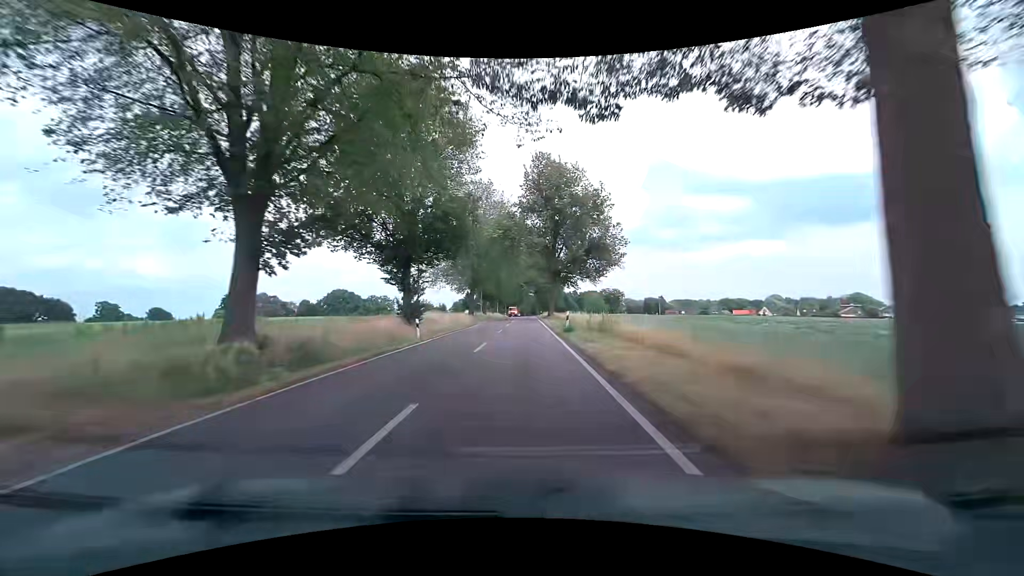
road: tertiary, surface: asphalt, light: Day
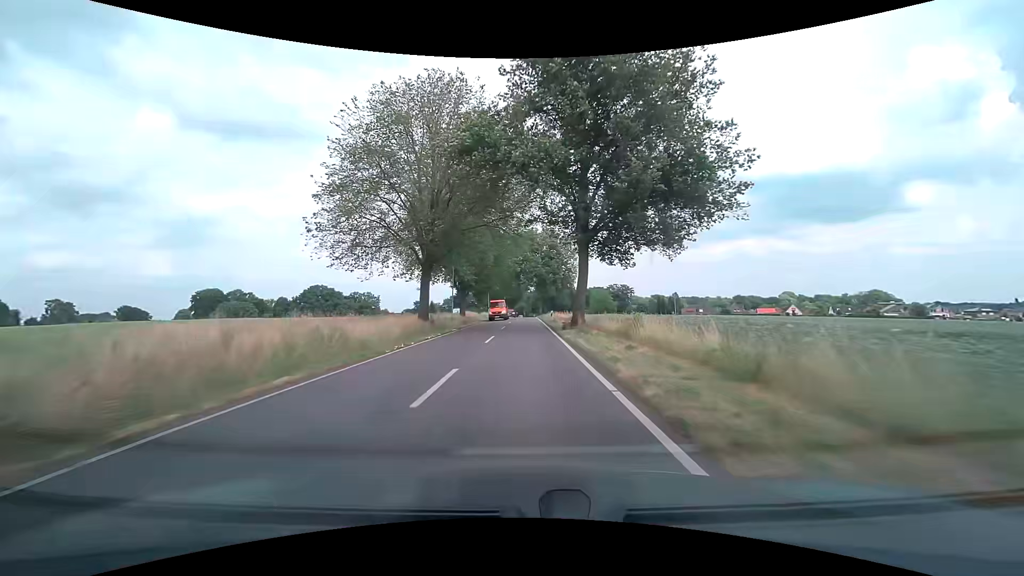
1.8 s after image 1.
(+0.1, +32.3) m; 0°
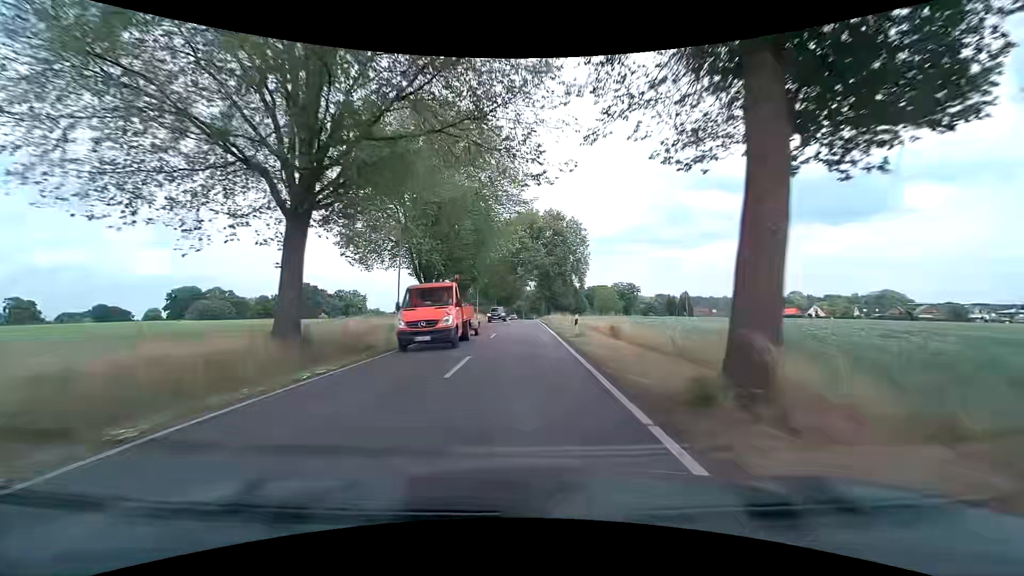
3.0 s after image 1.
(+0.1, +21.6) m; 0°
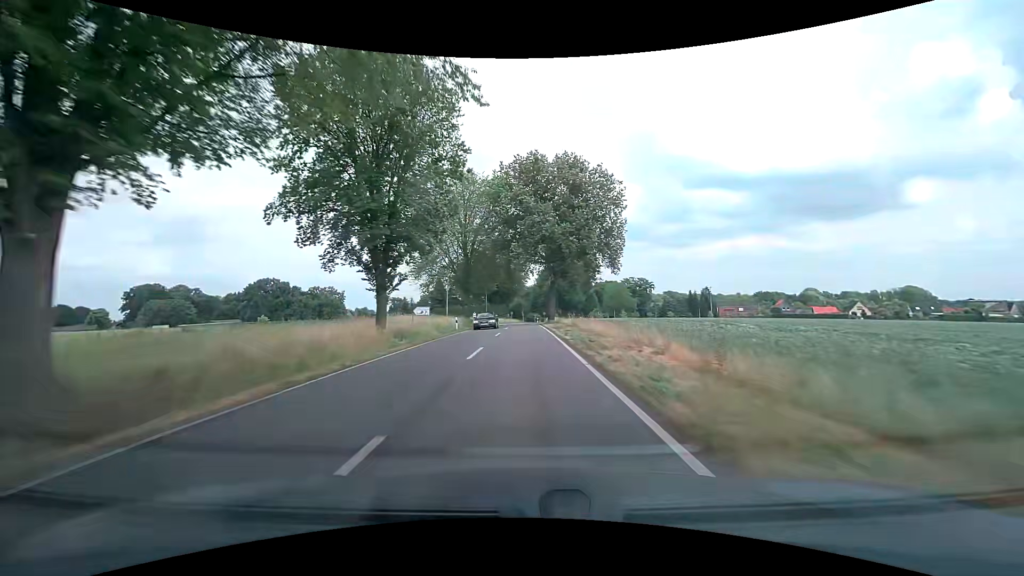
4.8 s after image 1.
(0.0, +32.4) m; 0°
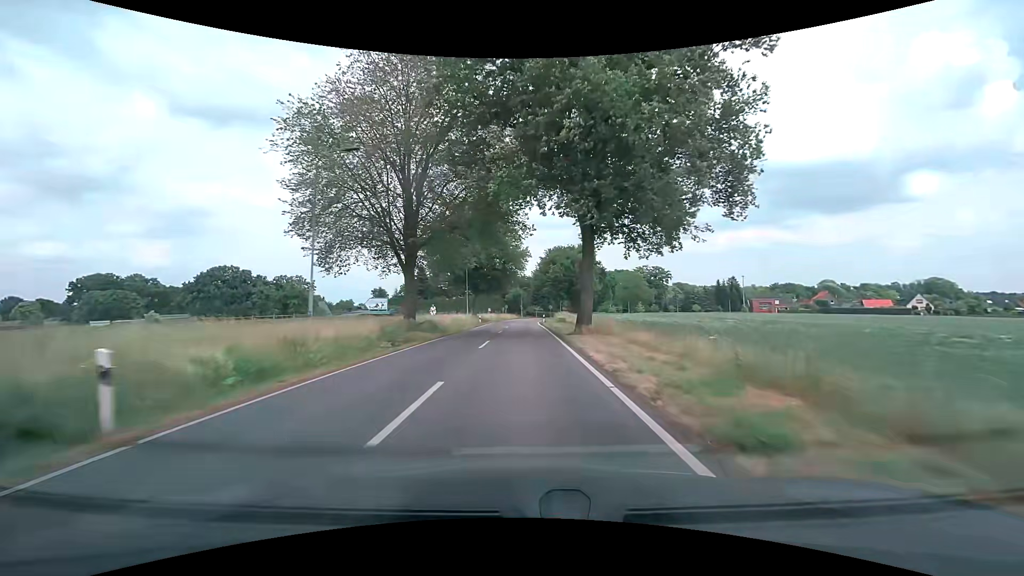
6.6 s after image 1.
(+0.1, +32.5) m; 0°
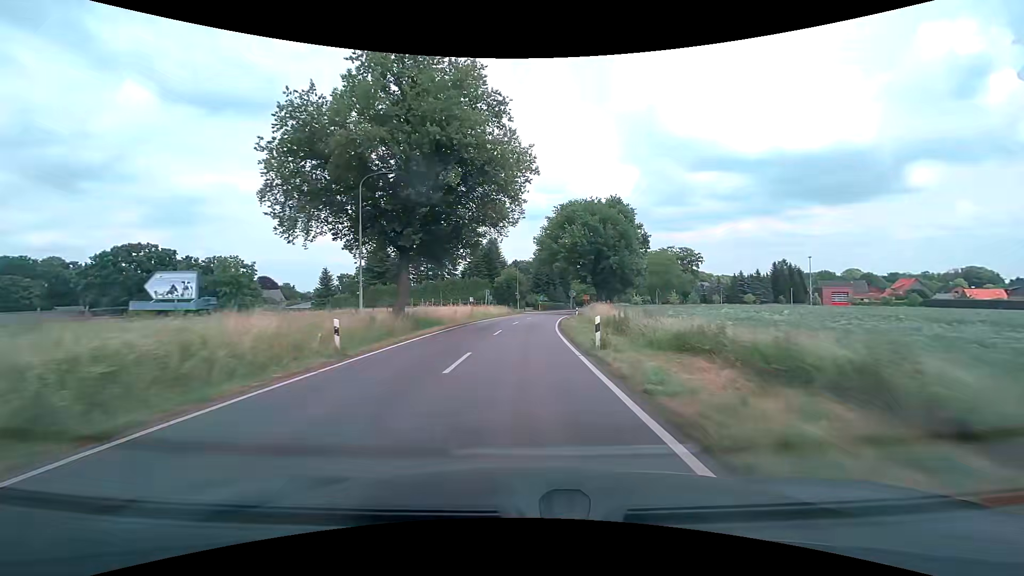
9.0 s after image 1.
(+0.1, +43.5) m; 0°
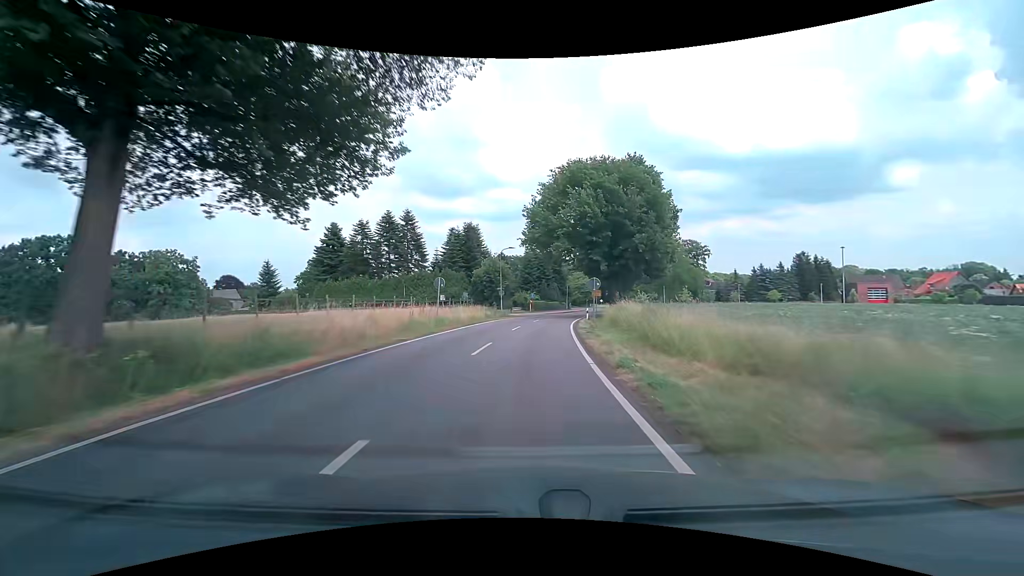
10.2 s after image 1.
(+0.2, +20.9) m; +1°
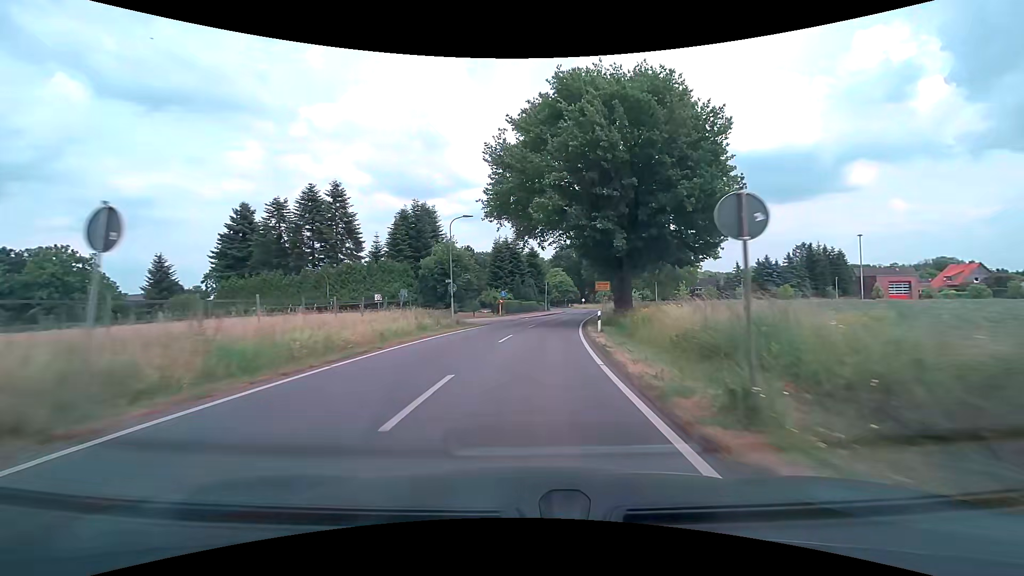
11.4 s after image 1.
(+0.5, +19.6) m; +3°
(0, +10) (+1, +20) (+2, +30) (+3, +40) (+5, +50) (+6, +60) (+8, +69) (+10, +79) (+11, +89) (+13, +99) m
